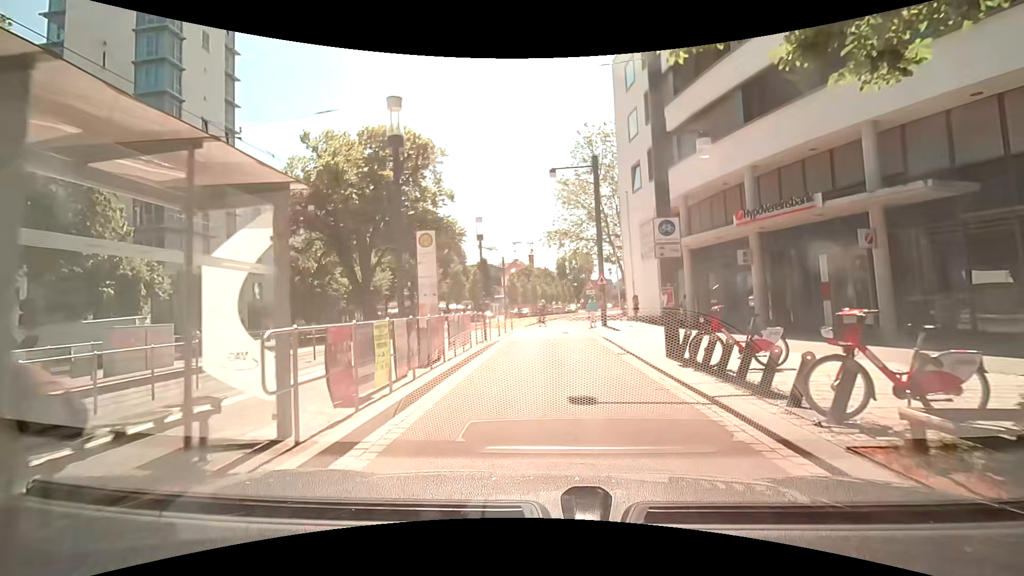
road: residential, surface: asphalt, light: Day
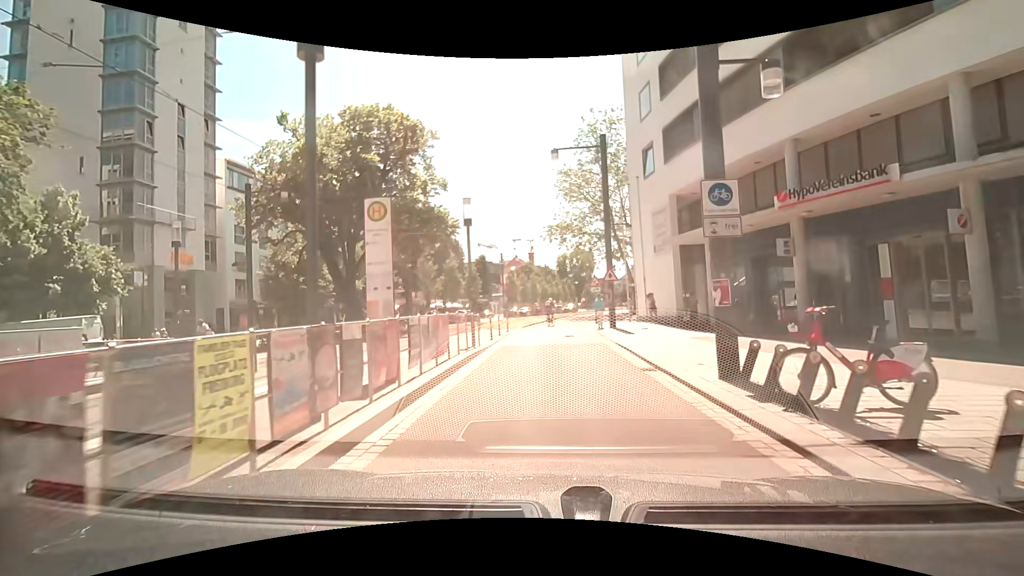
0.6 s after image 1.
(0.0, +3.4) m; -1°
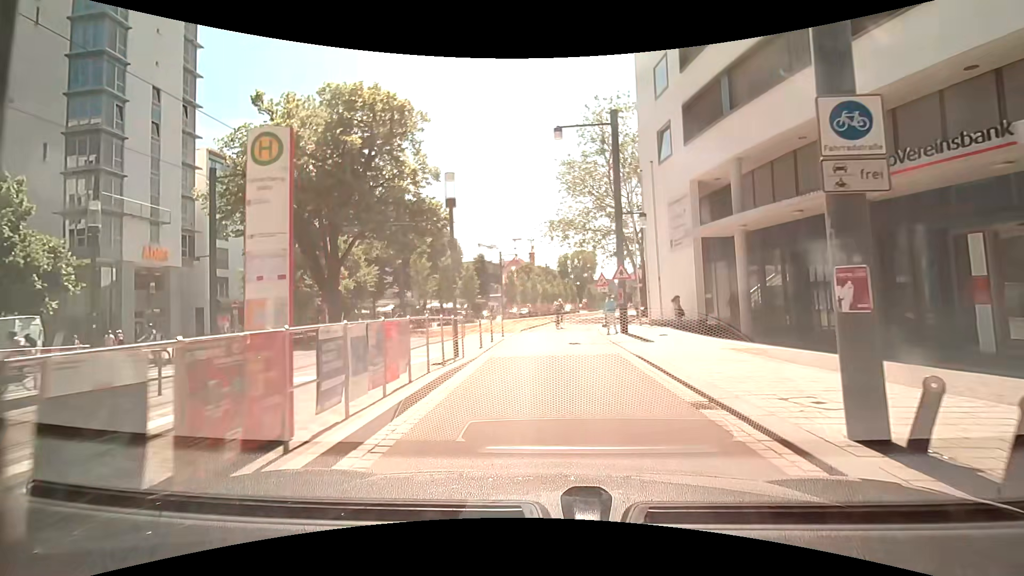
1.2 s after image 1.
(+0.1, +3.3) m; +2°
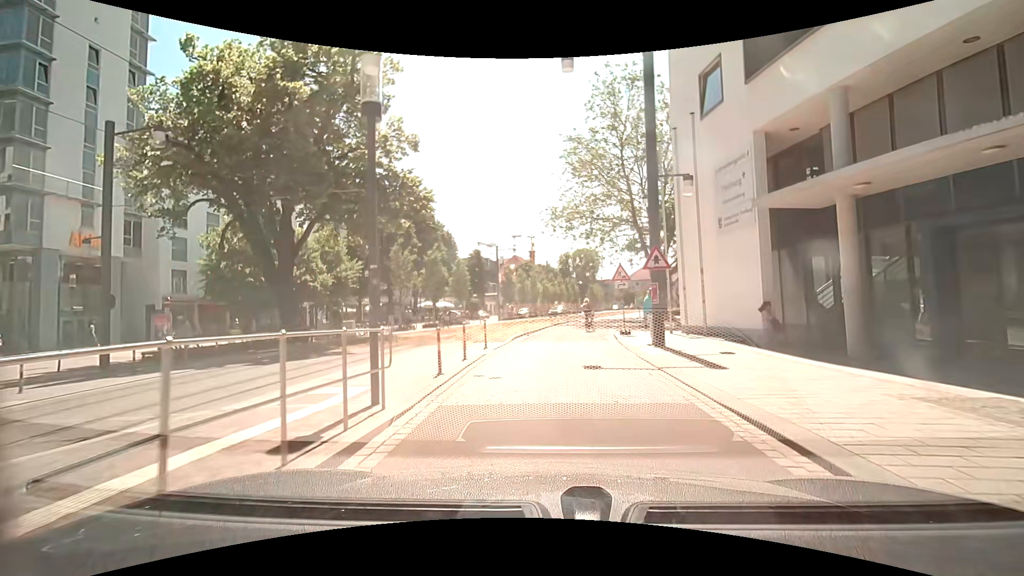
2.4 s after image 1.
(0.0, +6.4) m; -1°
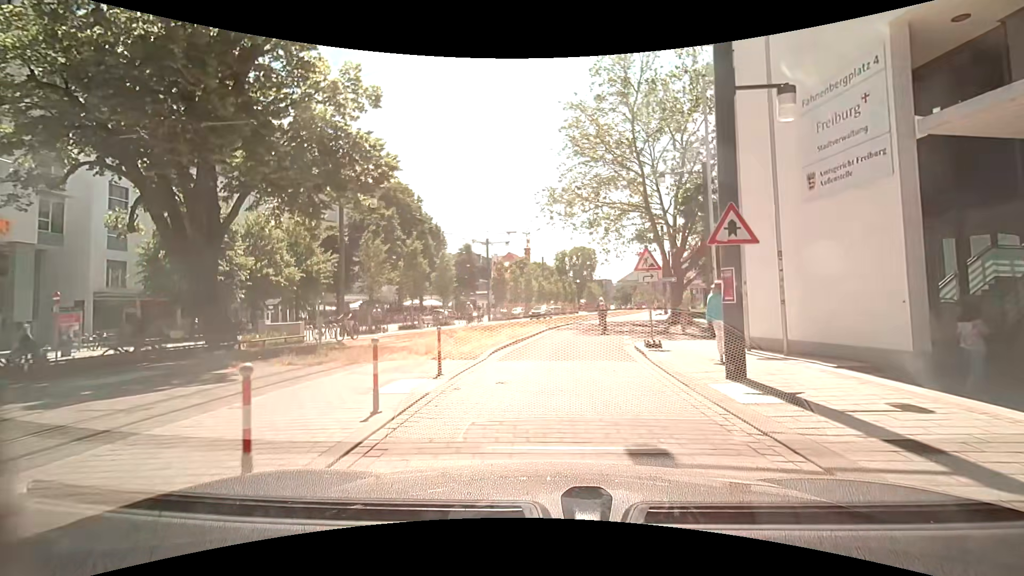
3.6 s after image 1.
(+0.2, +6.2) m; +2°
